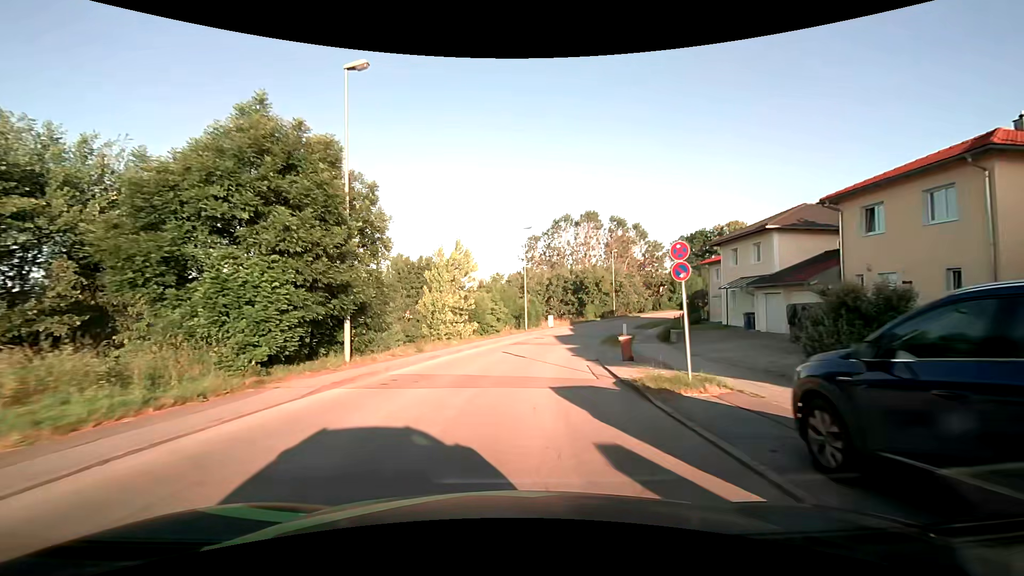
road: residential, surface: asphalt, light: Day
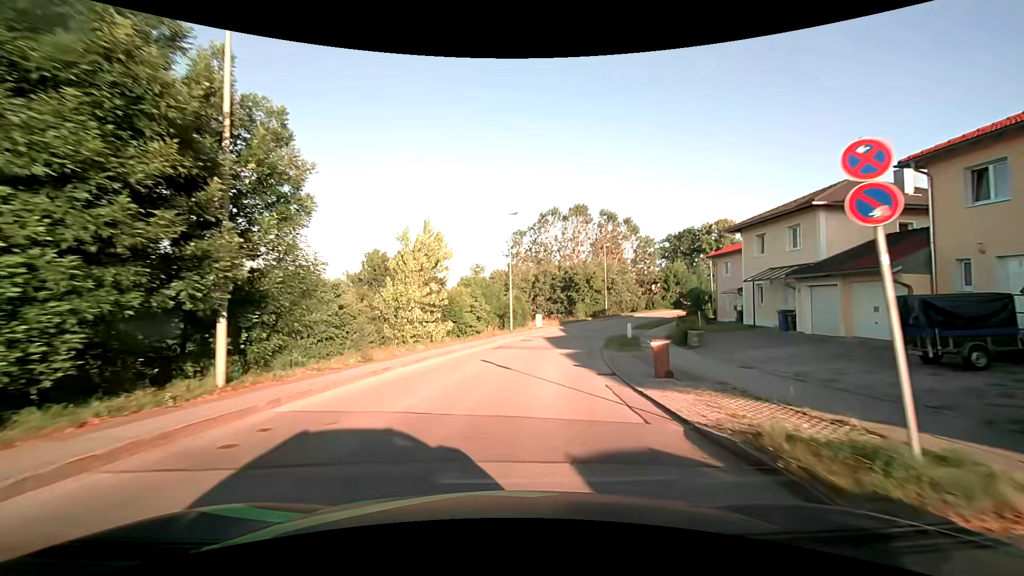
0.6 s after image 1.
(0.0, +6.0) m; +2°
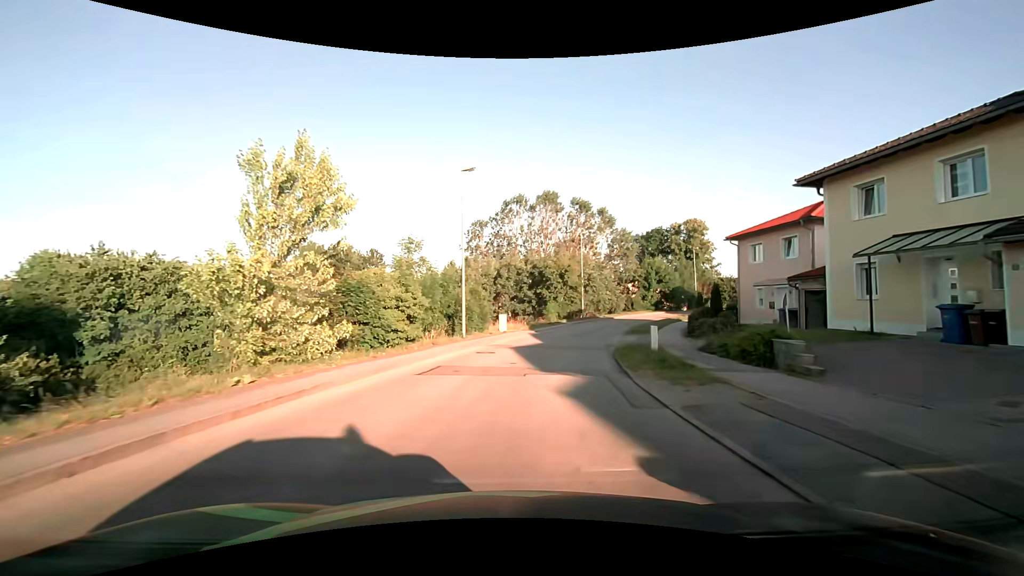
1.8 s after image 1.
(+0.3, +12.3) m; +4°
(0, +10) (+2, +20) (+4, +30) (+7, +39) (+11, +48) (+16, +57) (+22, +65) (+29, +72) (+38, +77) (+47, +81) m
